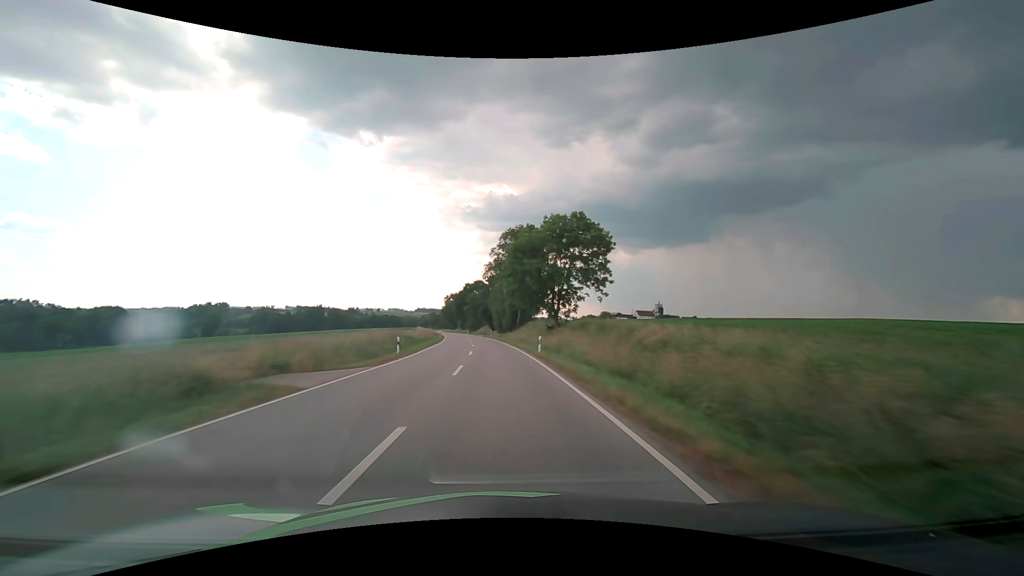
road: secondary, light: Day
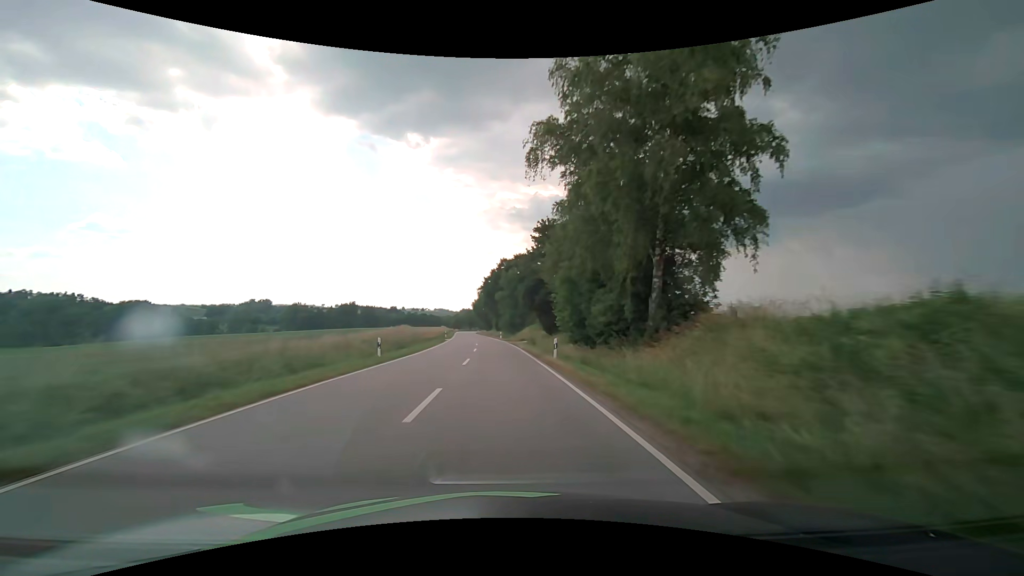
(-2.5, +55.8) m; -5°
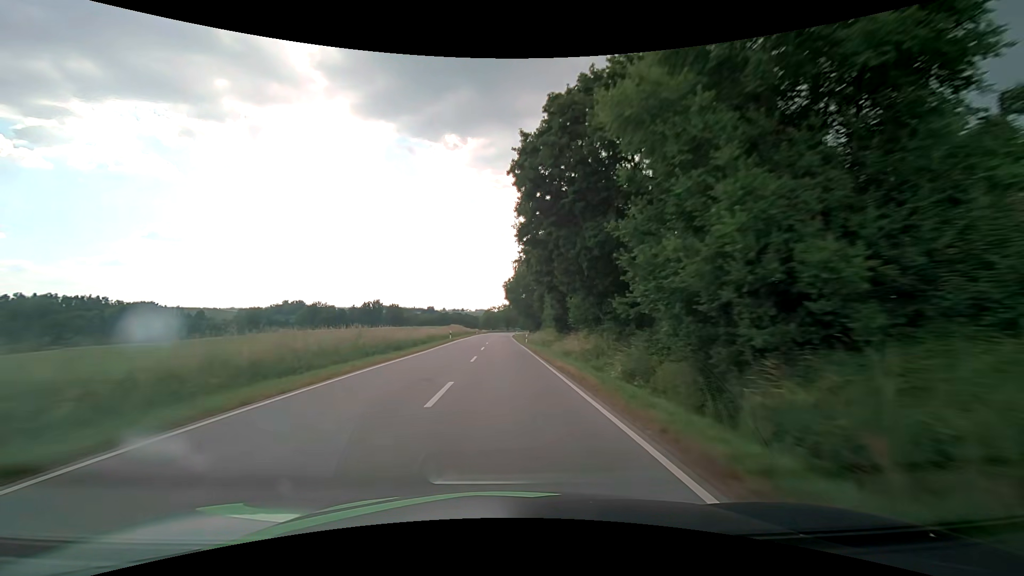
(-3.4, +70.5) m; -5°
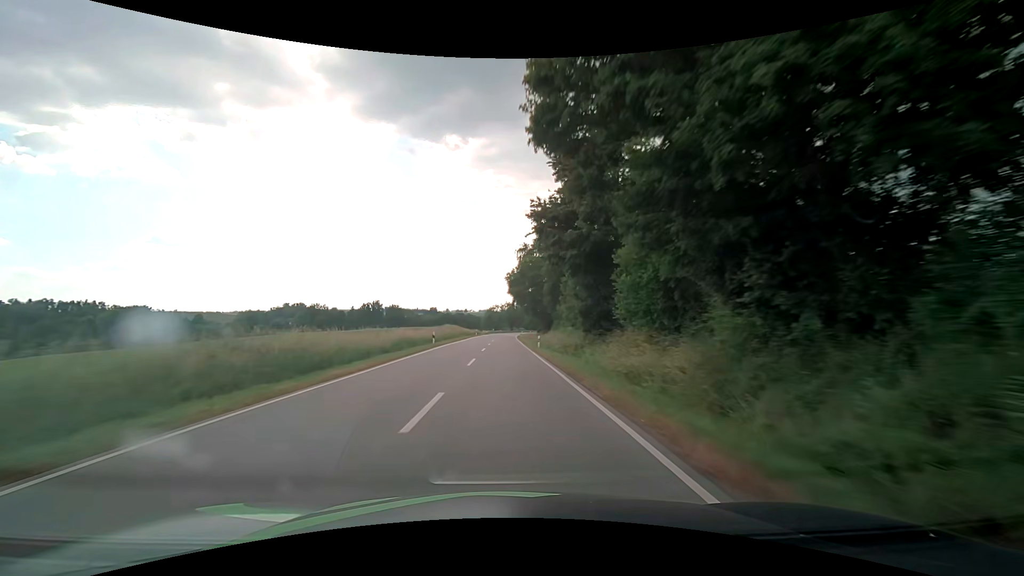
(0.0, +14.2) m; -1°
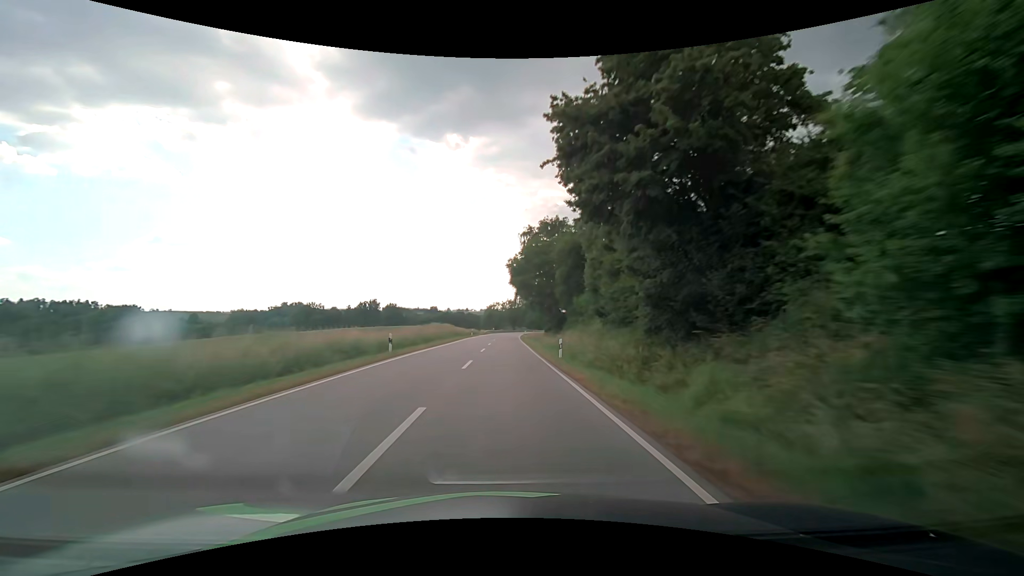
(0.0, +14.2) m; 0°
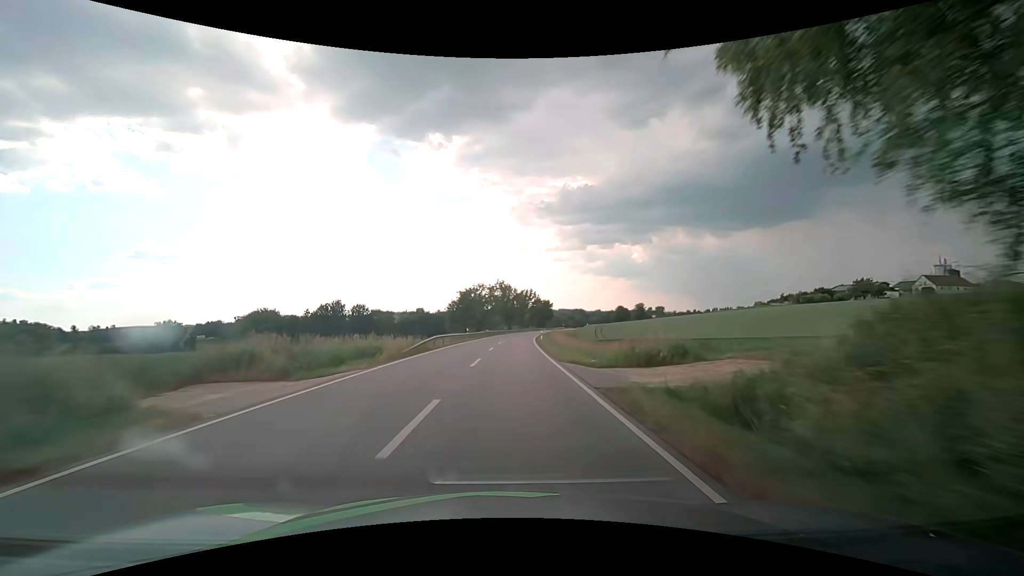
(-0.3, +71.0) m; +1°
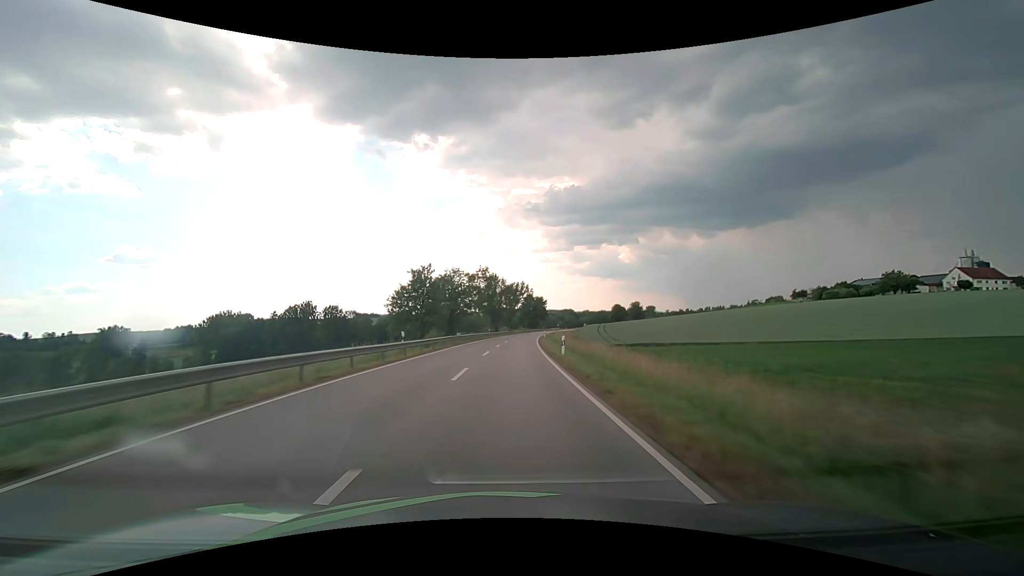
(+0.3, +28.4) m; +1°
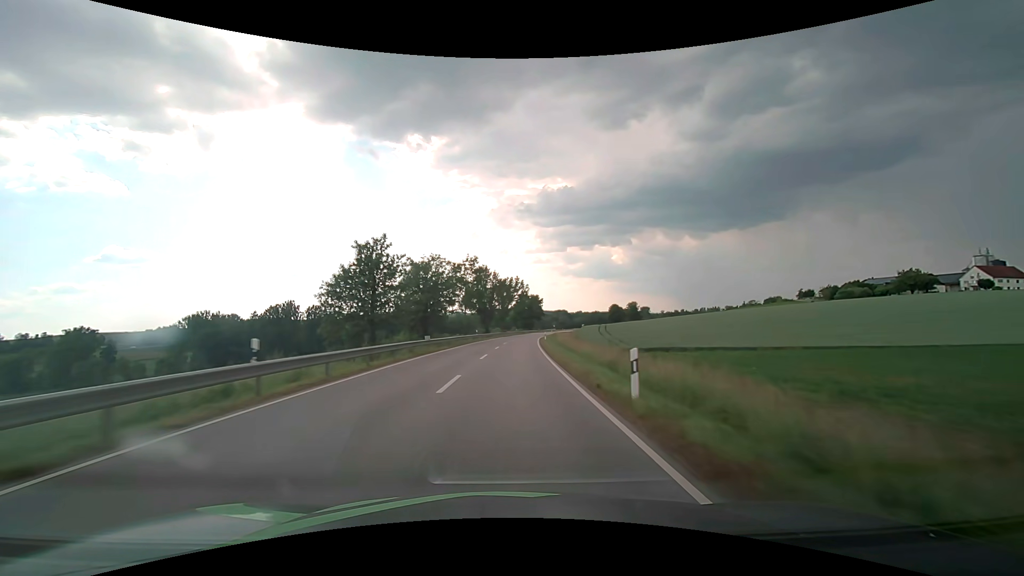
(+0.1, +14.2) m; +1°
(0, +10) (0, +20) (+1, +30) (+1, +40) (+1, +50) (+2, +60) (+3, +70) (+4, +80) (+5, +90) (+6, +100) m
